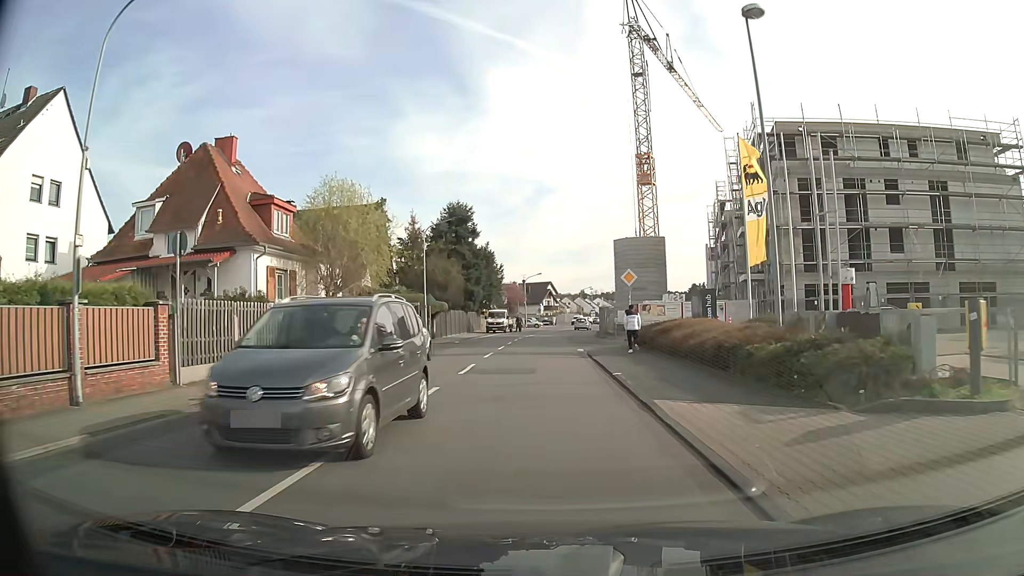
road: tertiary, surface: asphalt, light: Day
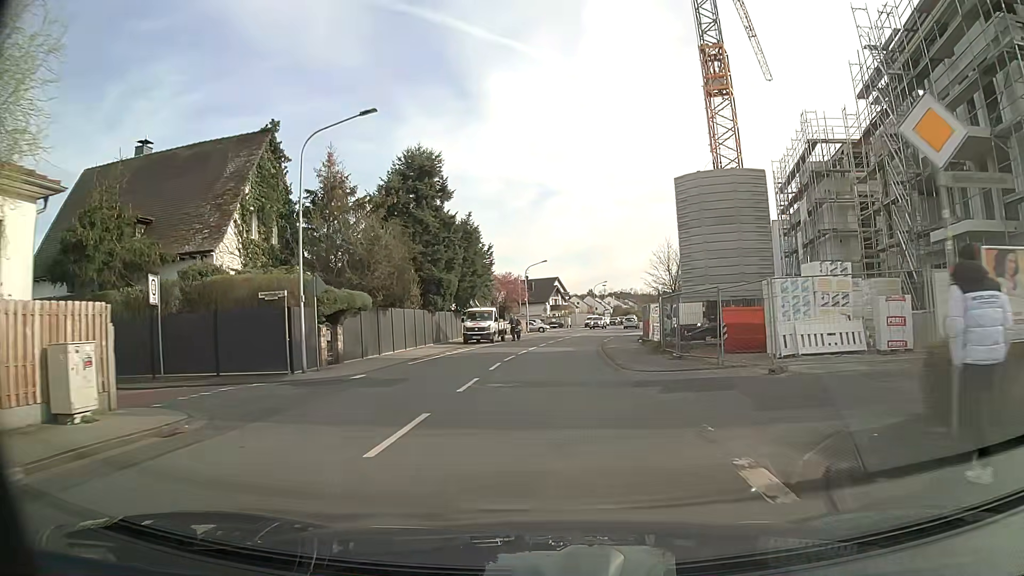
(-0.2, +23.5) m; -1°
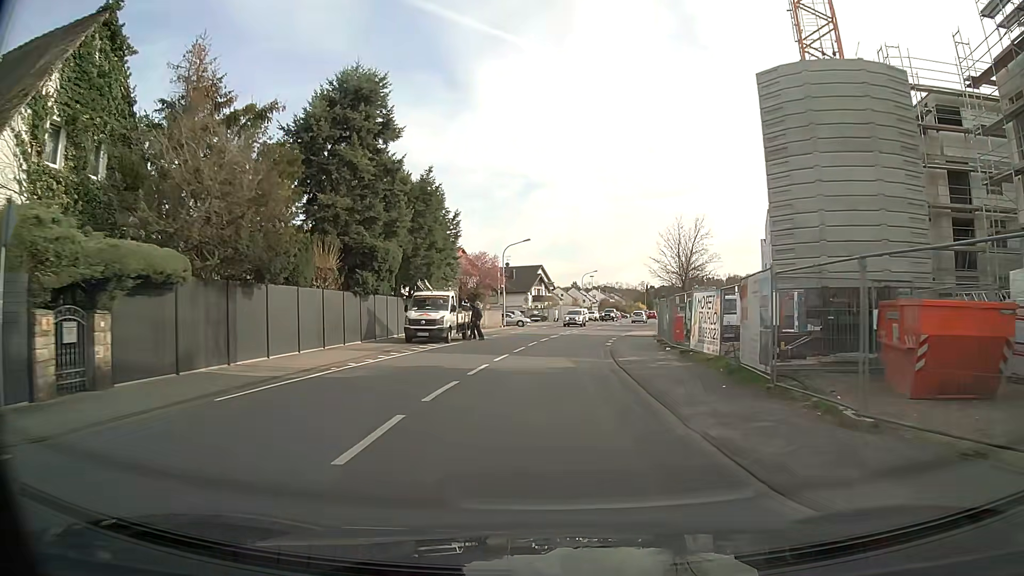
(+0.1, +13.3) m; +1°
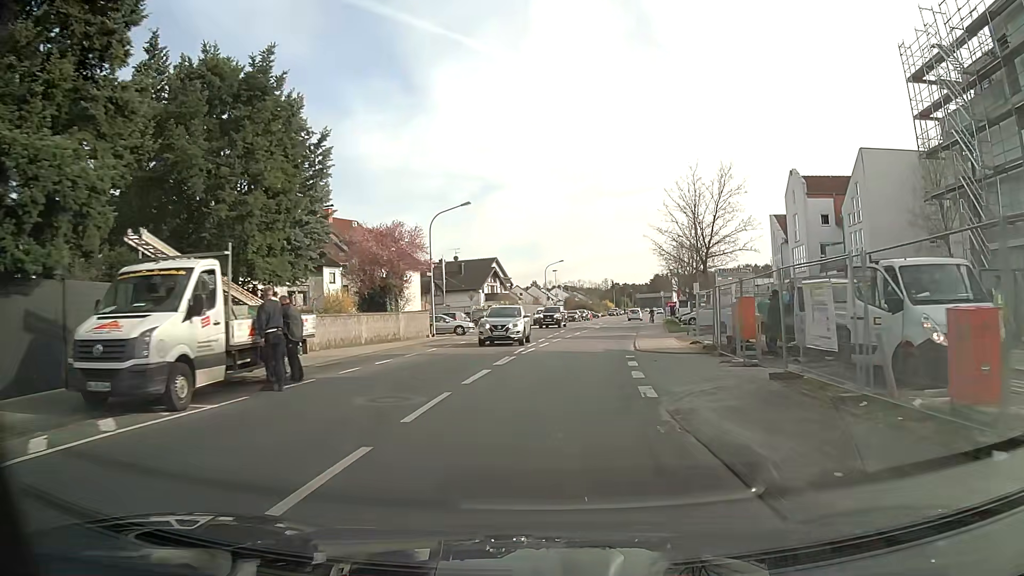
(+0.7, +20.3) m; +4°
(0, +10) (+1, +20) (+2, +30) (+3, +40) (+4, +50) (+6, +60) (+8, +69) (+9, +79) (+11, +89) (+13, +99) m
